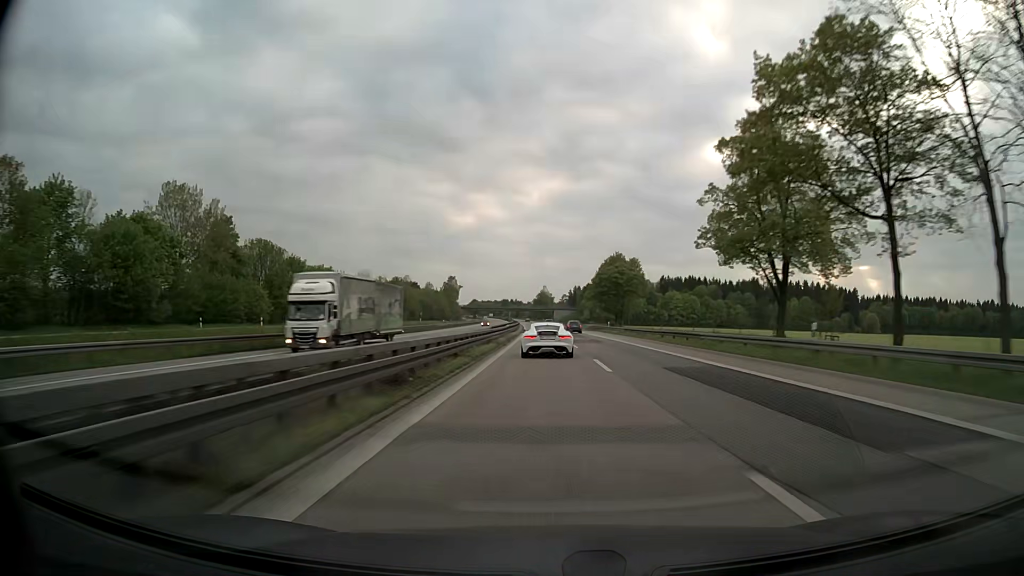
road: motorway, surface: asphalt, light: Day
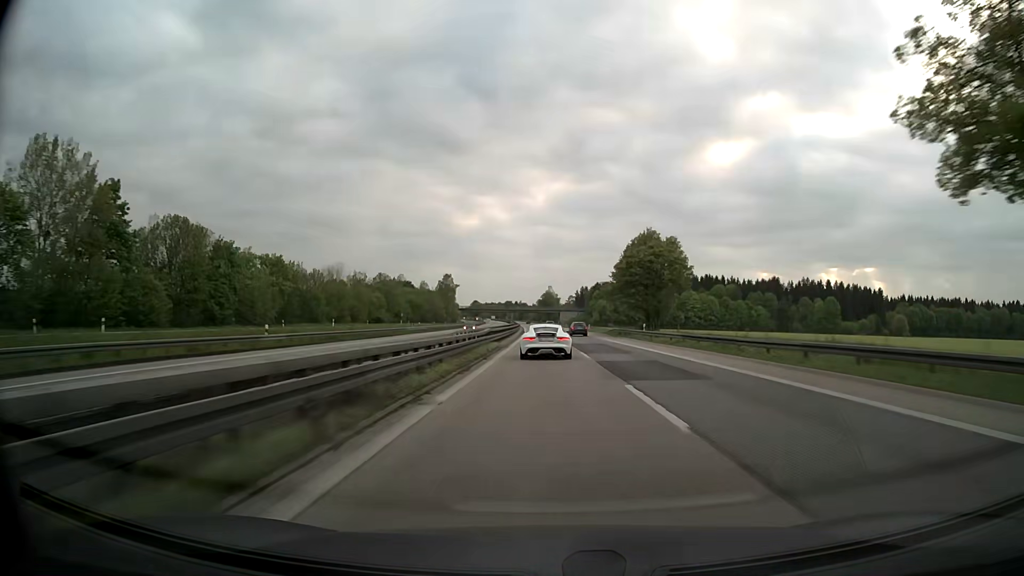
(-0.1, +27.0) m; 0°
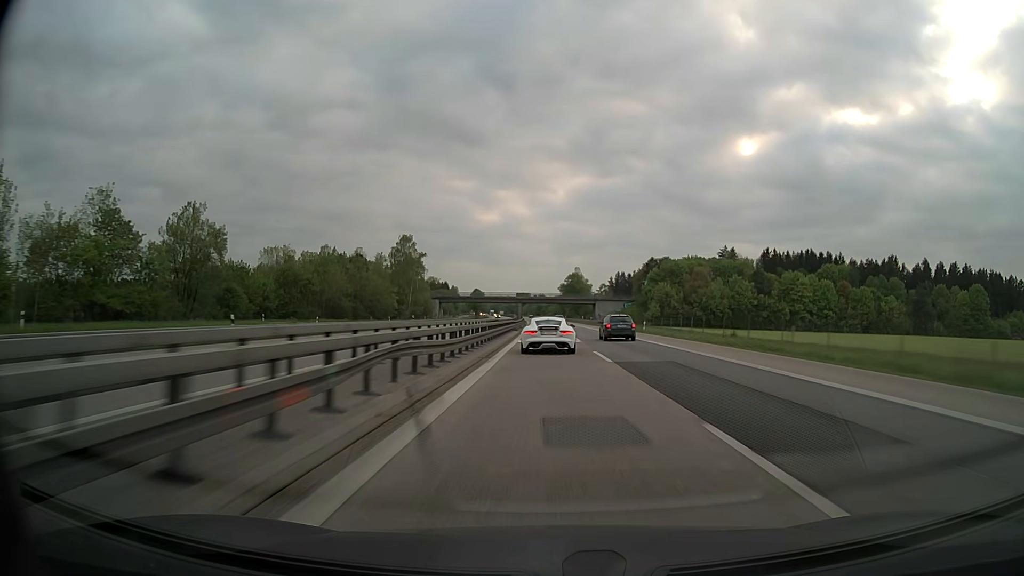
(-1.8, +109.2) m; -2°
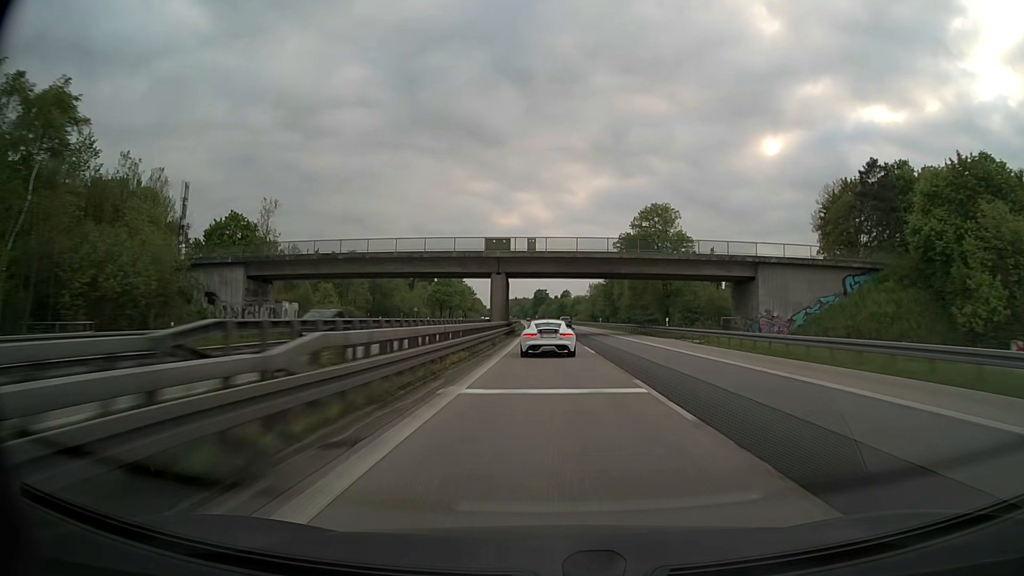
(-2.0, +135.2) m; -2°
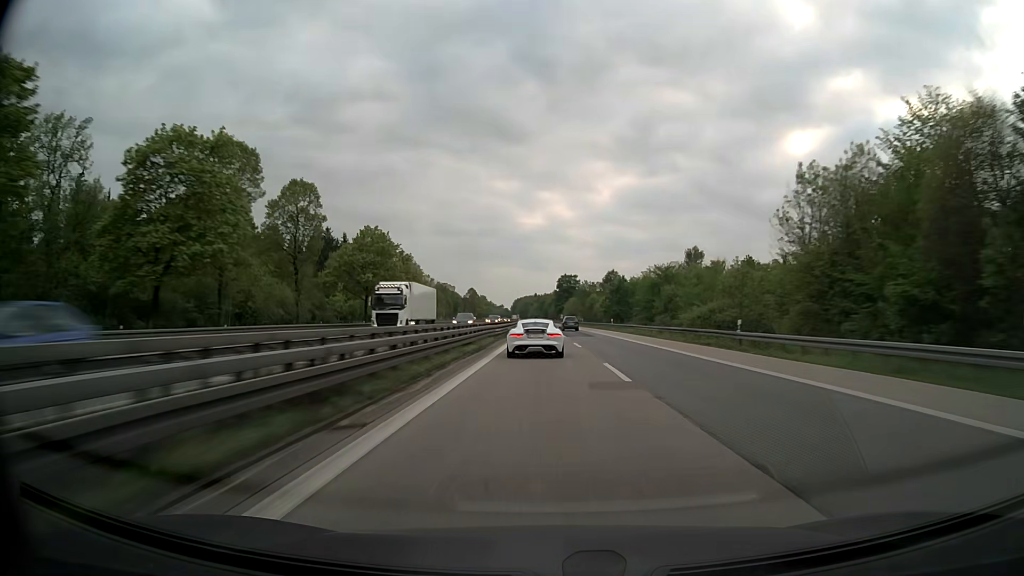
(-2.6, +137.7) m; -2°
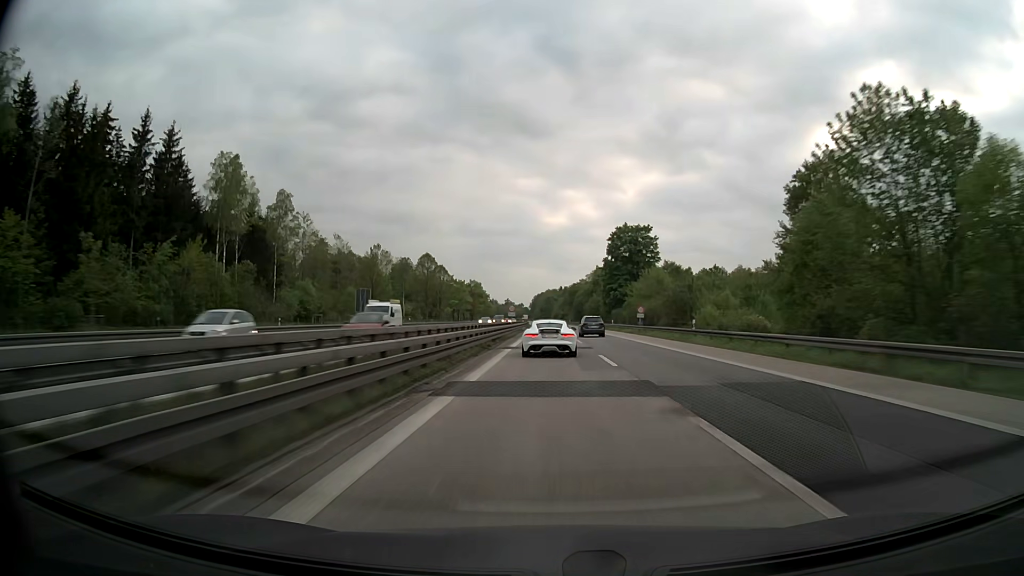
(-2.7, +136.5) m; -2°
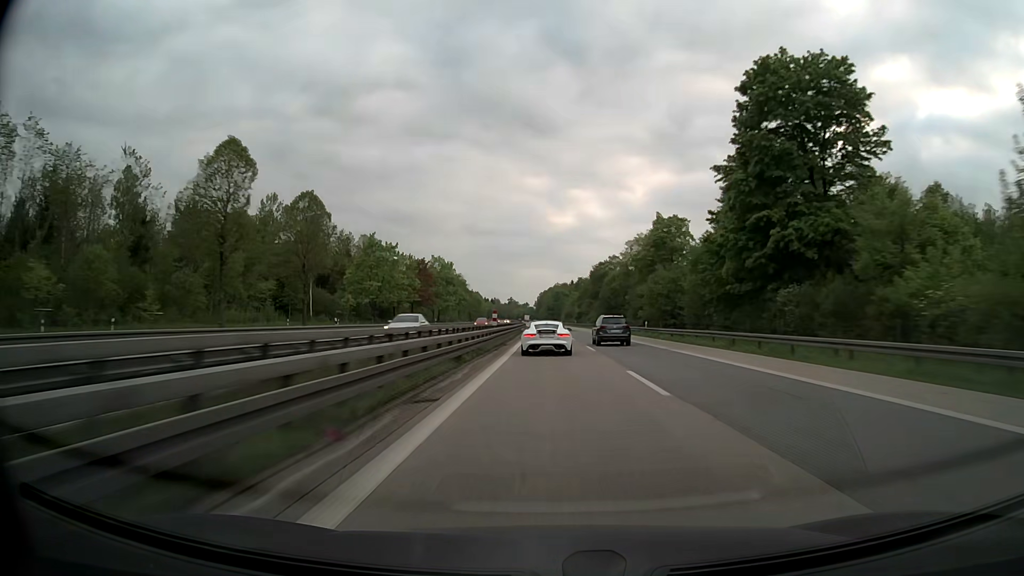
(-0.5, +80.9) m; -1°
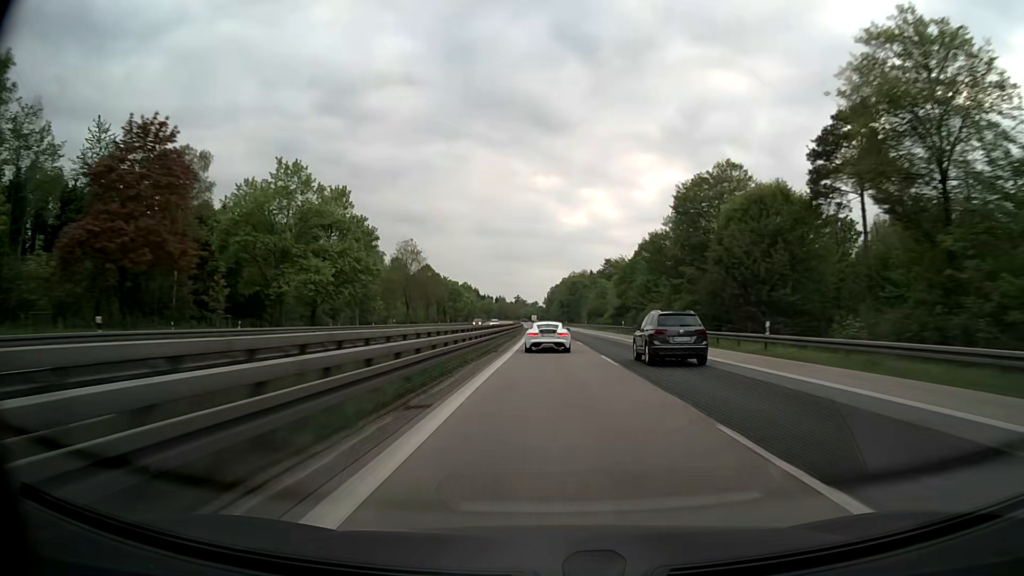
(-0.5, +80.5) m; -1°
(0, +10) (0, +20) (0, +30) (0, +40) (0, +50) (0, +60) (-1, +70) (-1, +80) (-1, +90) (-1, +100) m
